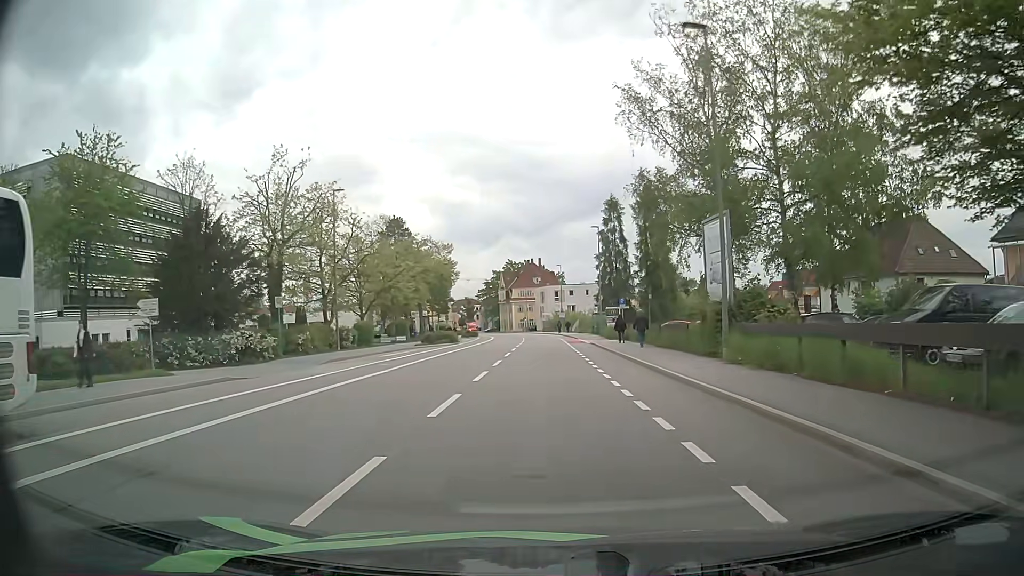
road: tertiary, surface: asphalt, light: Day
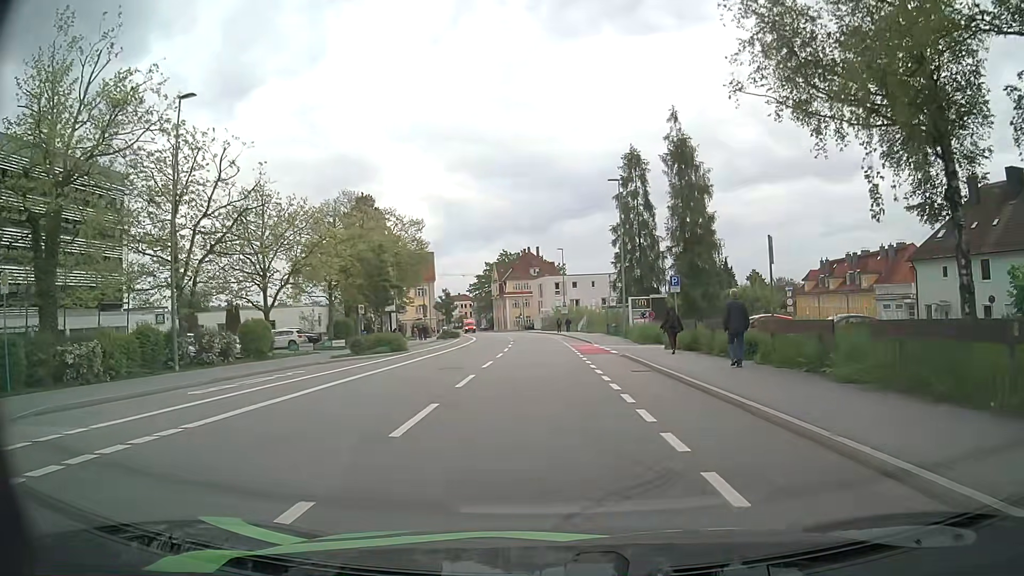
(+0.1, +19.9) m; 0°
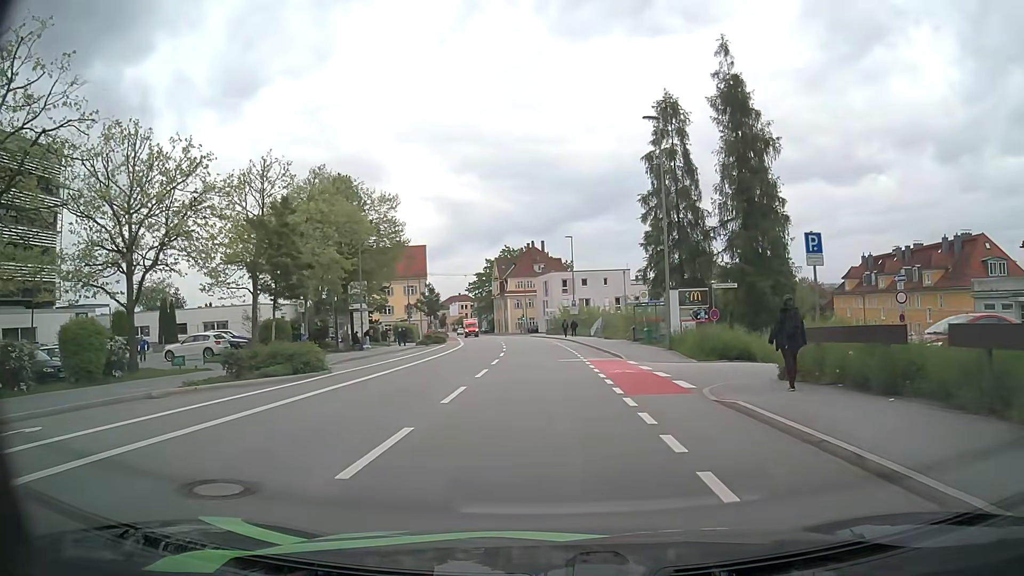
(0.0, +14.1) m; 0°
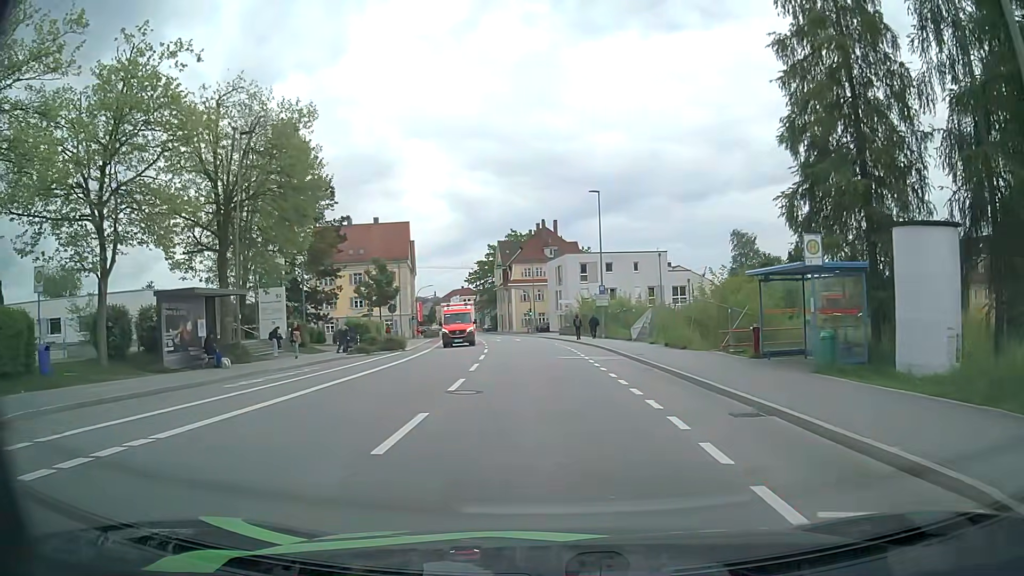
(-0.3, +23.0) m; -2°
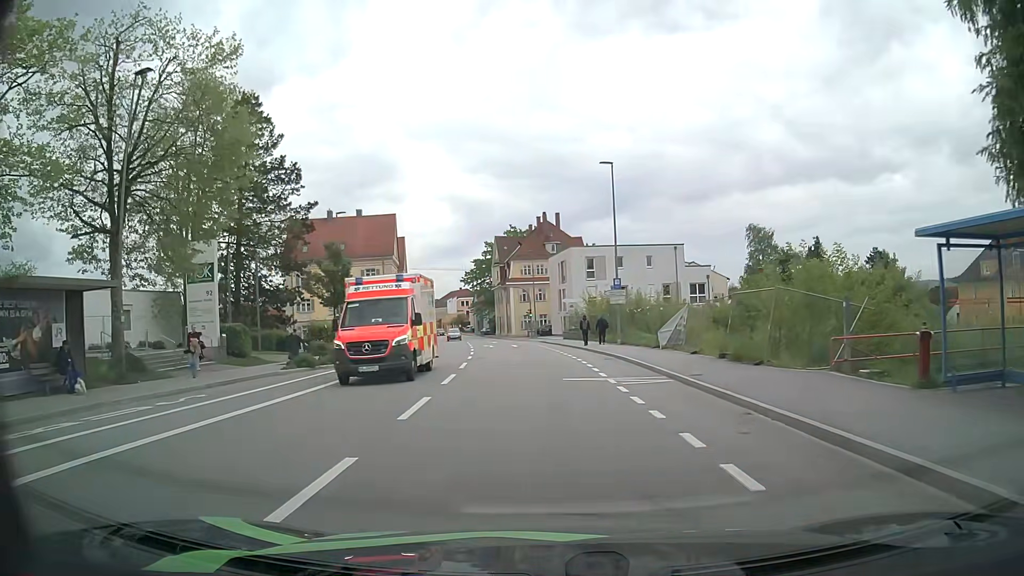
(0.0, +9.2) m; 0°
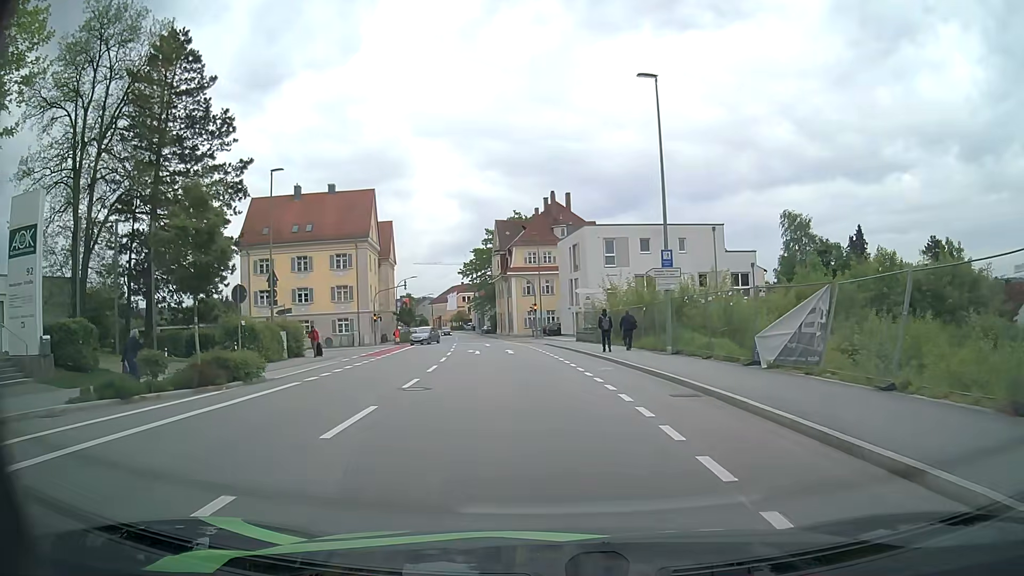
(0.0, +13.8) m; 0°
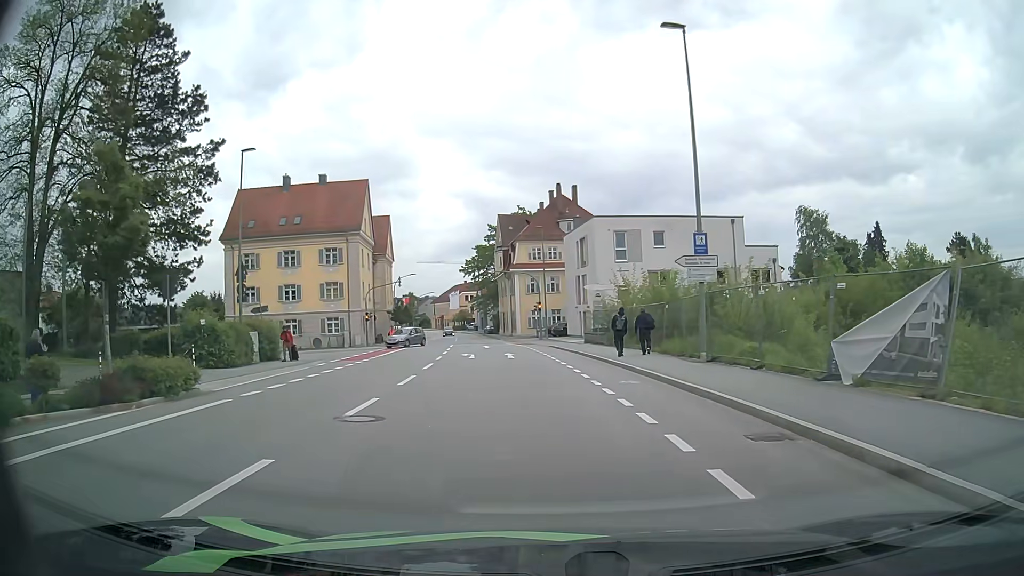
(0.0, +4.5) m; 0°
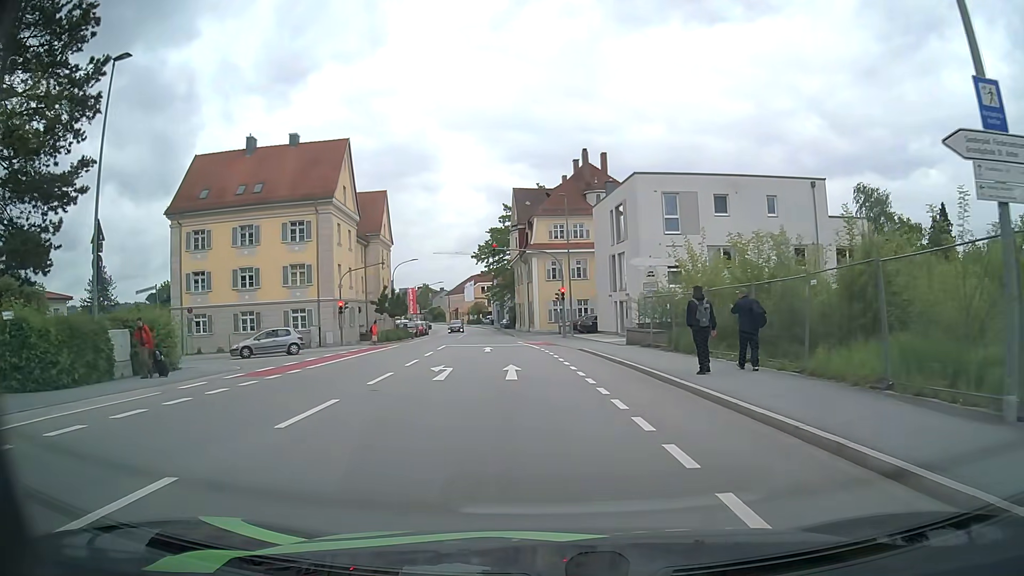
(-0.2, +13.0) m; -2°
